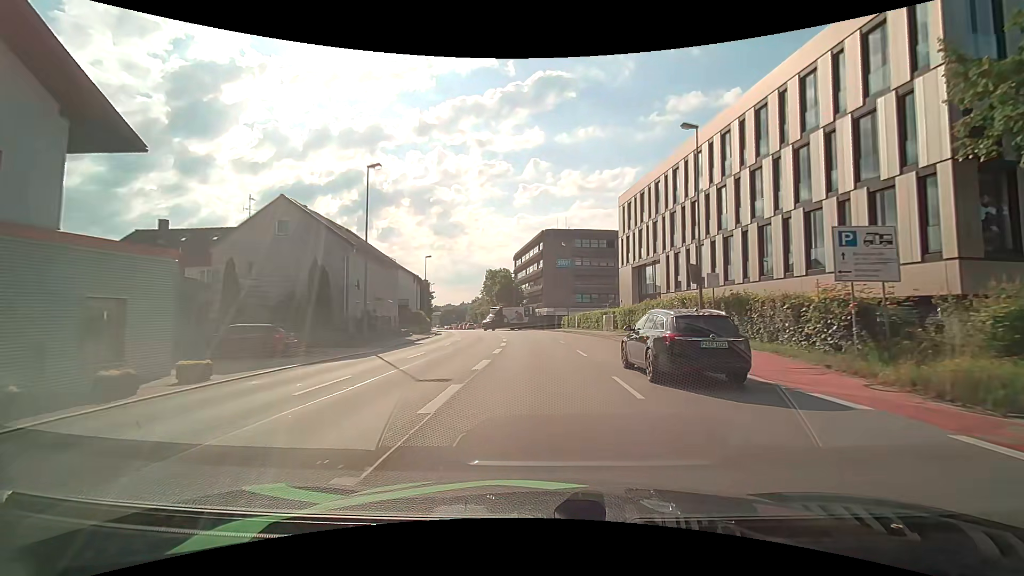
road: primary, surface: asphalt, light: Day
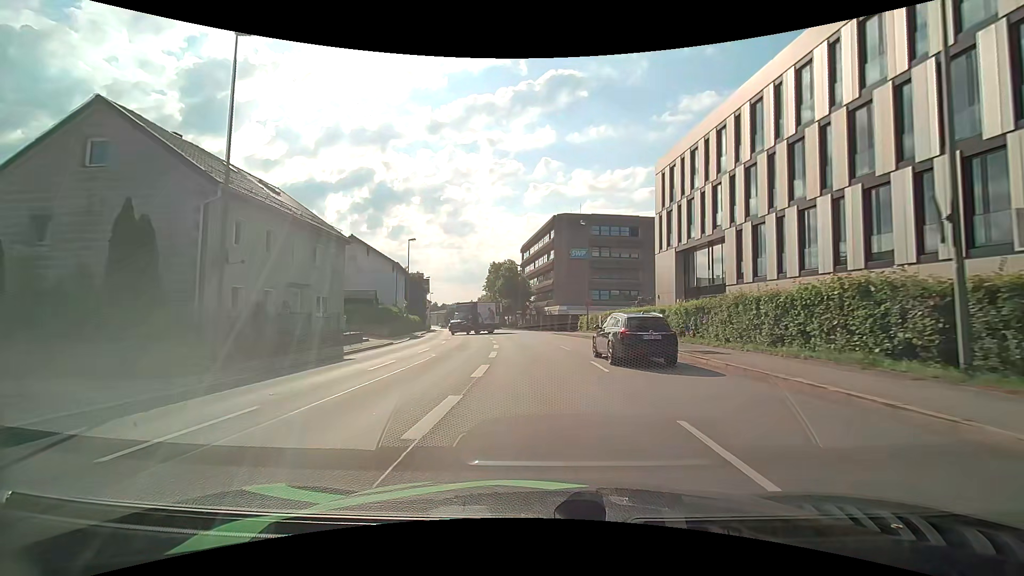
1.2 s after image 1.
(-0.1, +13.6) m; -1°
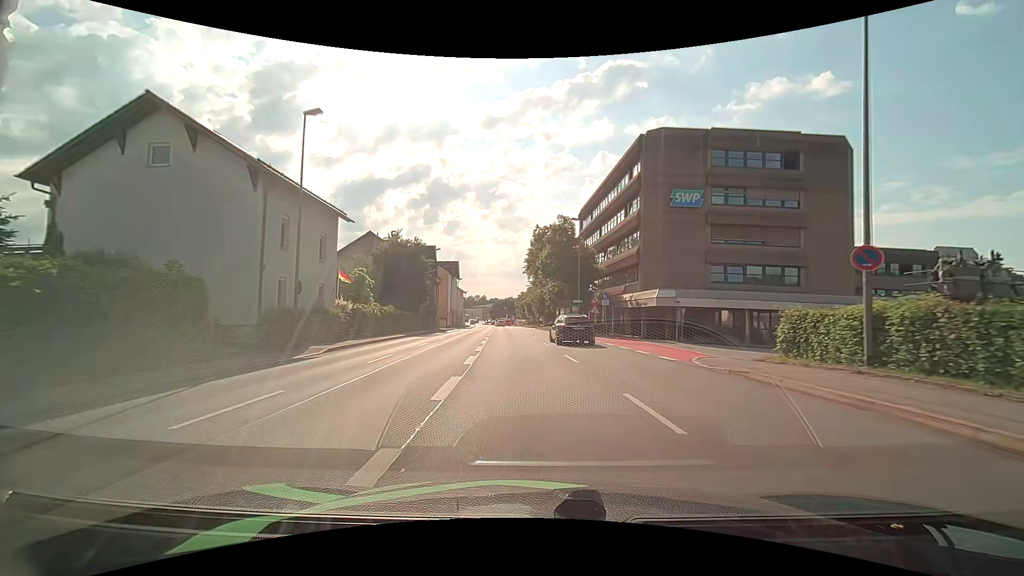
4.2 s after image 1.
(-1.4, +33.7) m; -6°
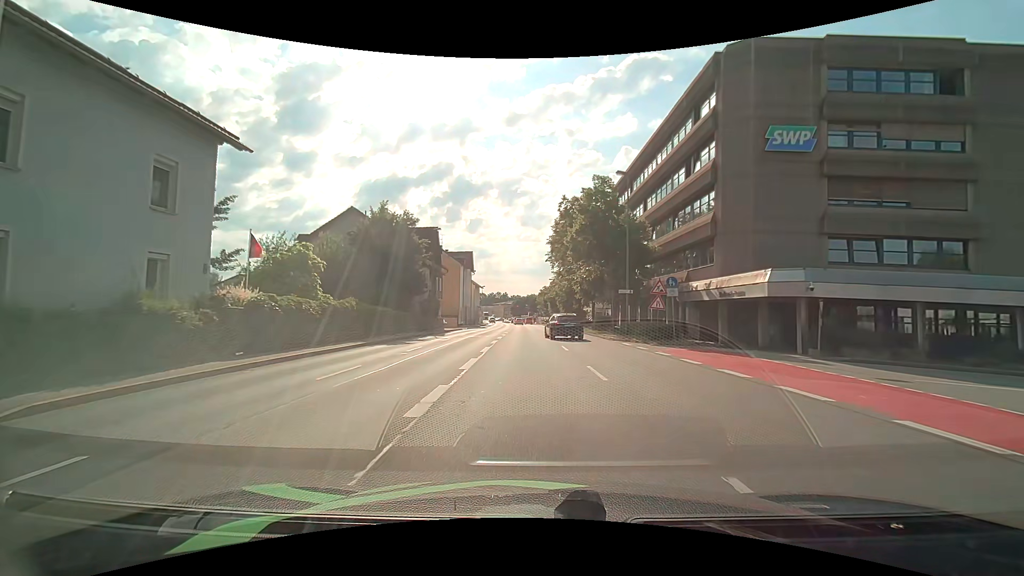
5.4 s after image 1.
(-0.3, +13.4) m; -3°
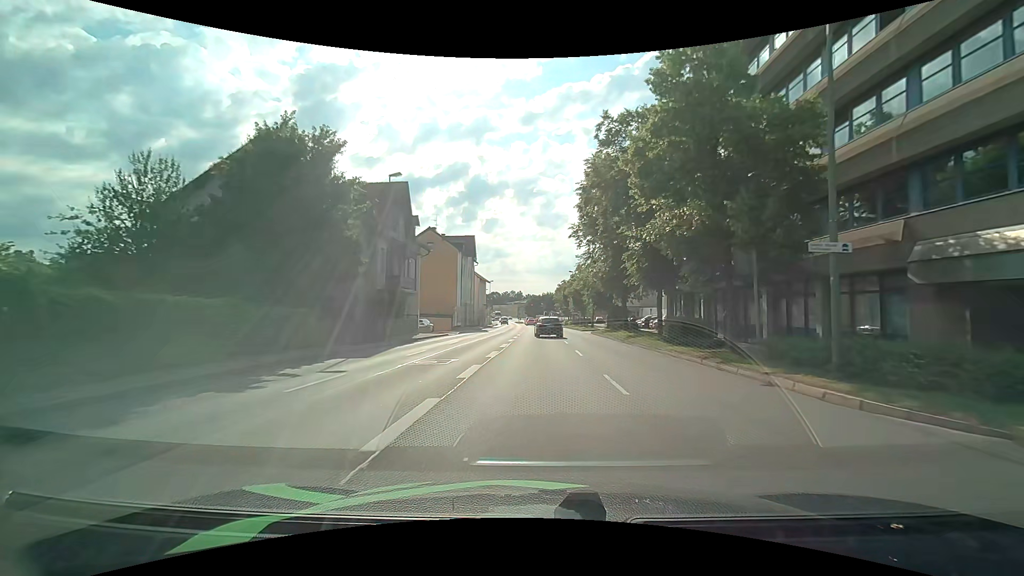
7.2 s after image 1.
(-0.3, +19.6) m; -1°
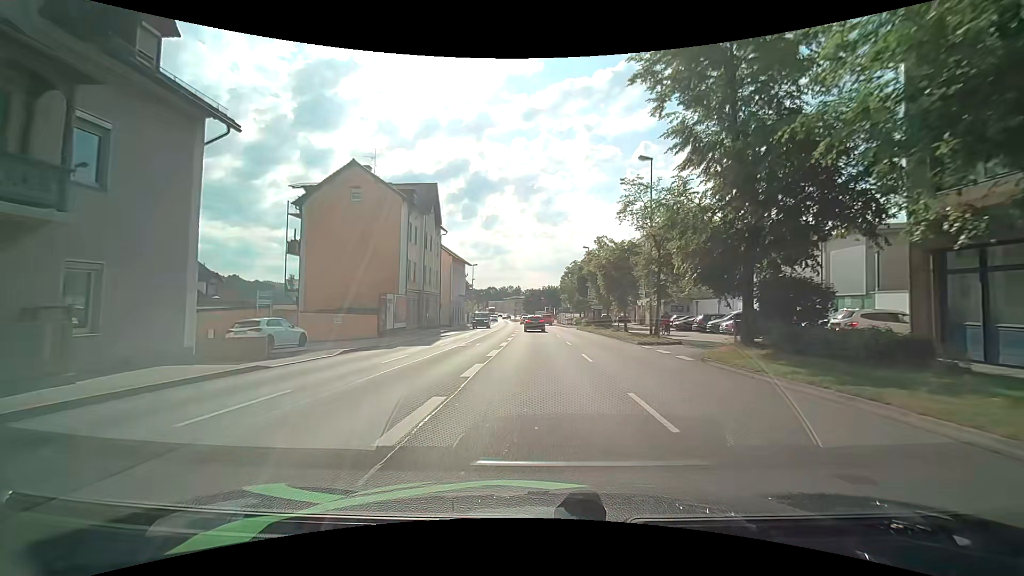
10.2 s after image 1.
(-0.3, +29.7) m; -1°
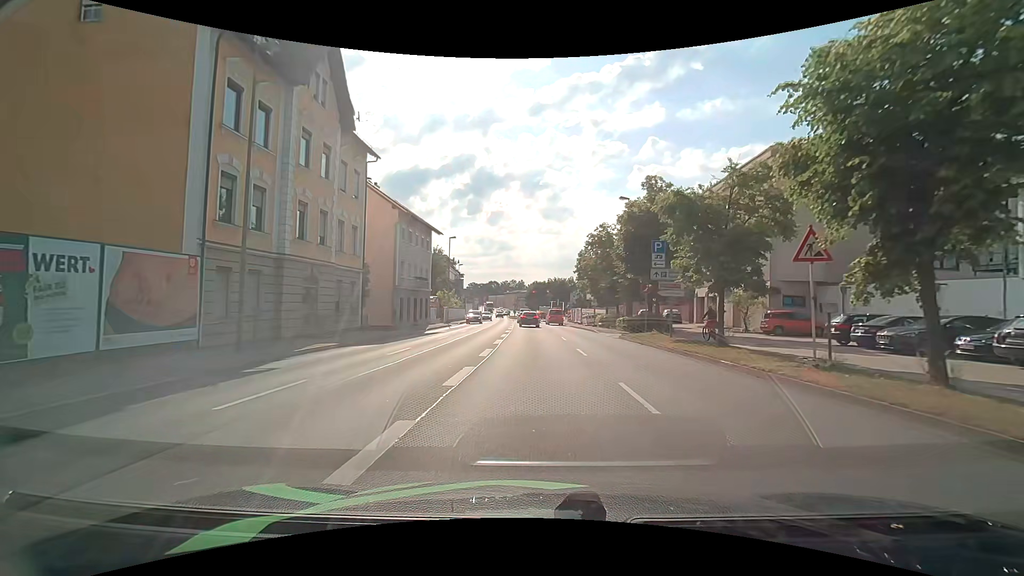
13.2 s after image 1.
(+0.1, +25.9) m; 0°
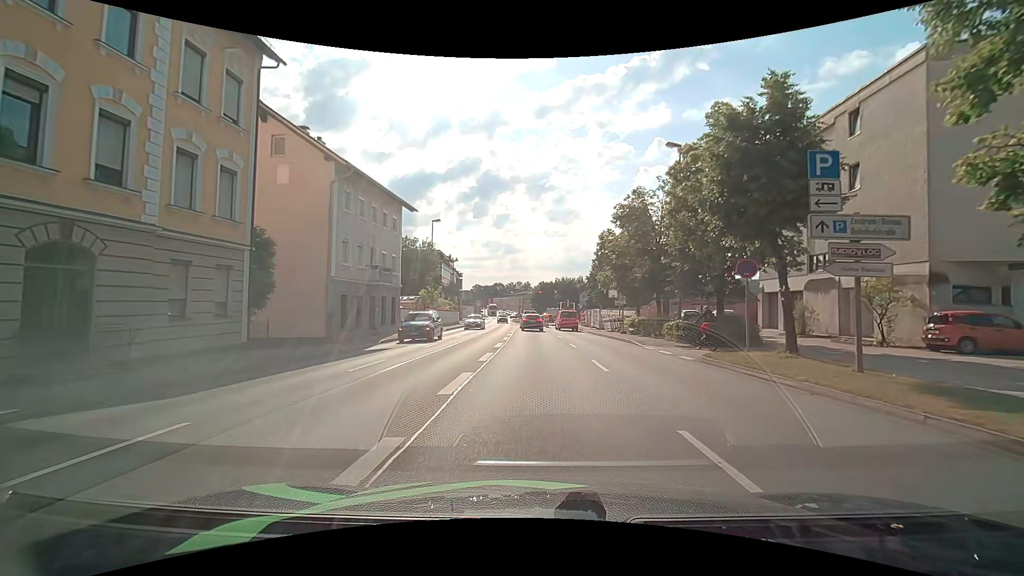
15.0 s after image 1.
(0.0, +12.7) m; 0°
(0, +10) (0, +20) (0, +30) (0, +40) (-1, +50) (-1, +60) (-1, +70) (-2, +80) (-1, +90) (-1, +100) m
